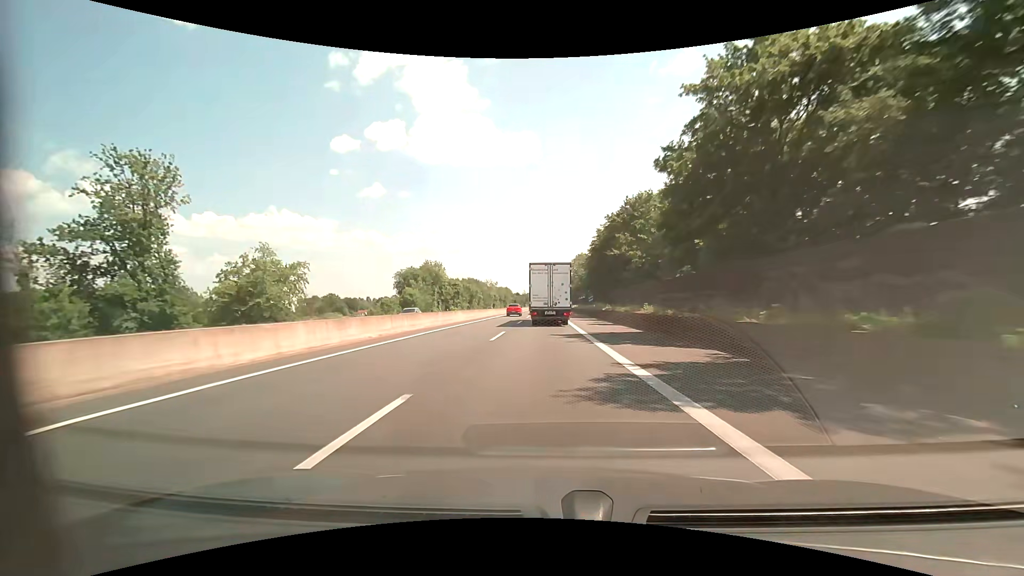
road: motorway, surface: asphalt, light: Day
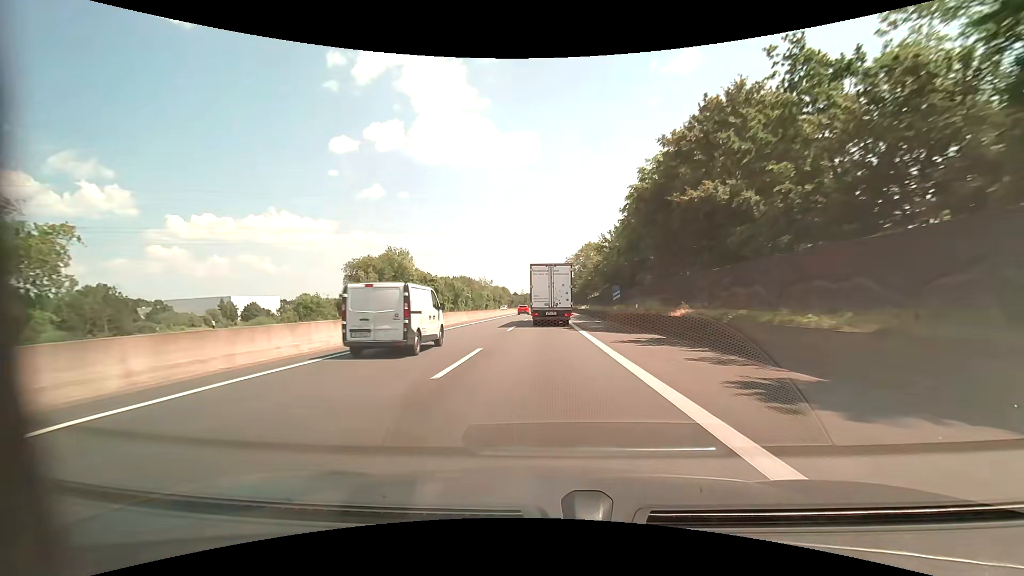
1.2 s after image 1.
(-0.1, +27.5) m; 0°
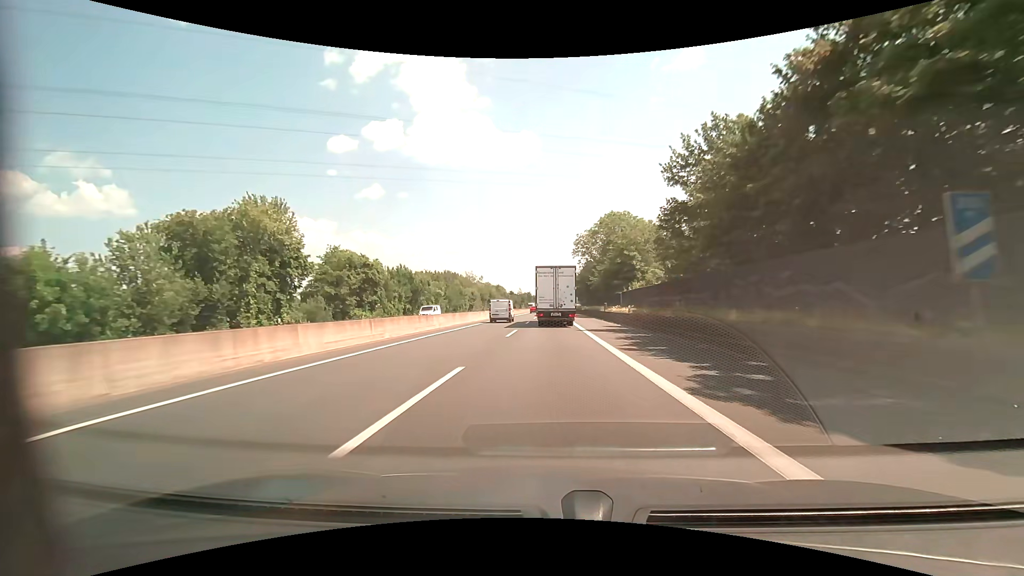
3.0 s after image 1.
(-0.1, +40.7) m; 0°
(0, +10) (0, +20) (0, +30) (0, +40) (0, +50) (0, +60) (+1, +70) (+1, +80) (+1, +90) (+1, +100) m
